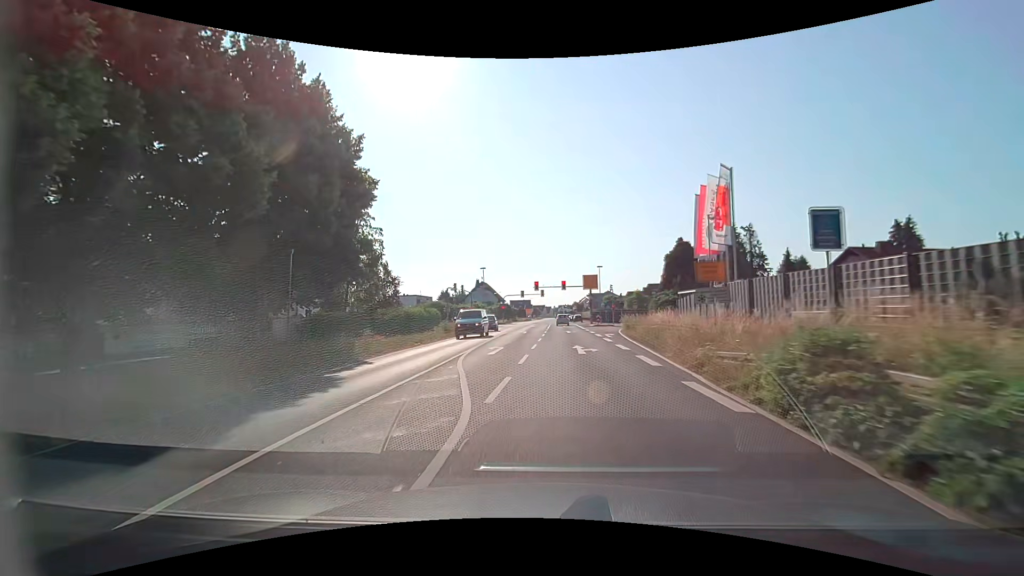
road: primary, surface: asphalt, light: Day
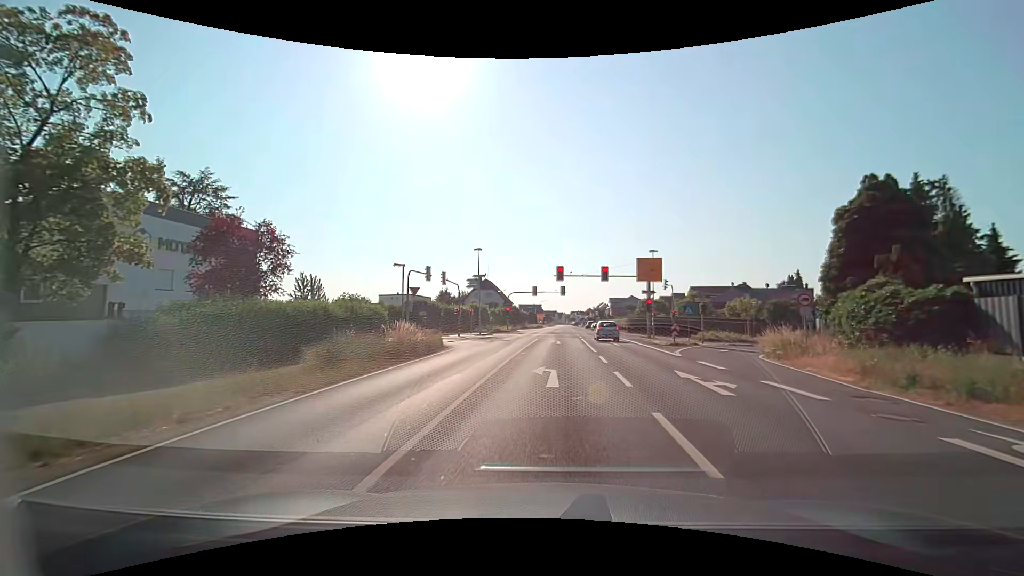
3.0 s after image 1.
(-1.6, +27.0) m; -3°
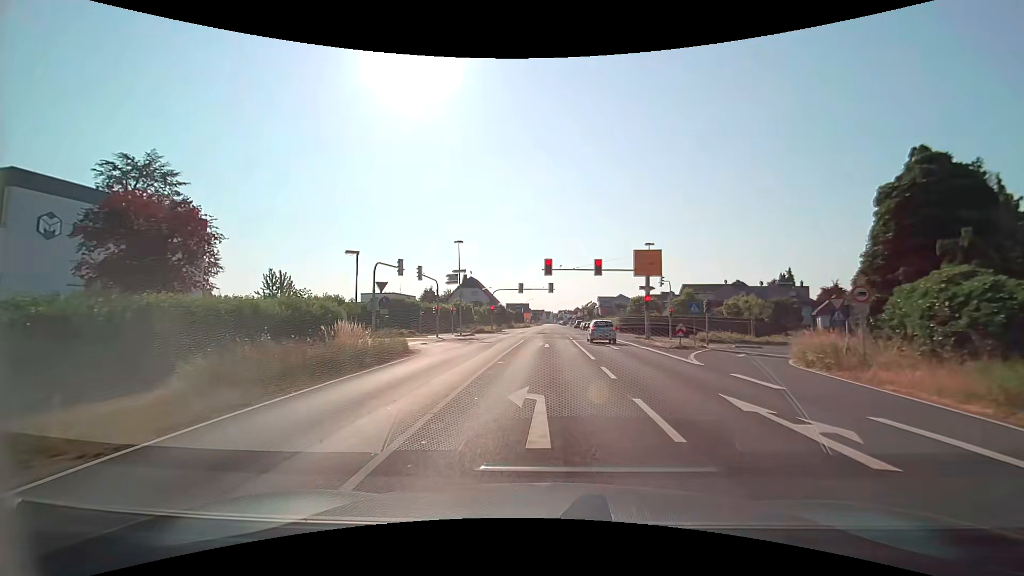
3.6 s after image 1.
(+0.2, +4.8) m; +3°
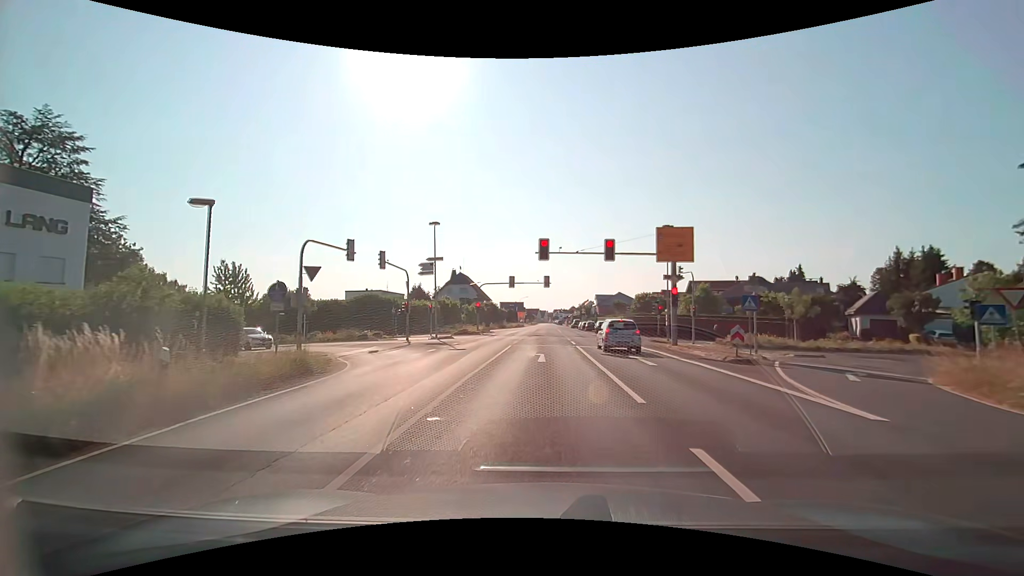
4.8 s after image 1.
(+0.1, +9.4) m; +1°
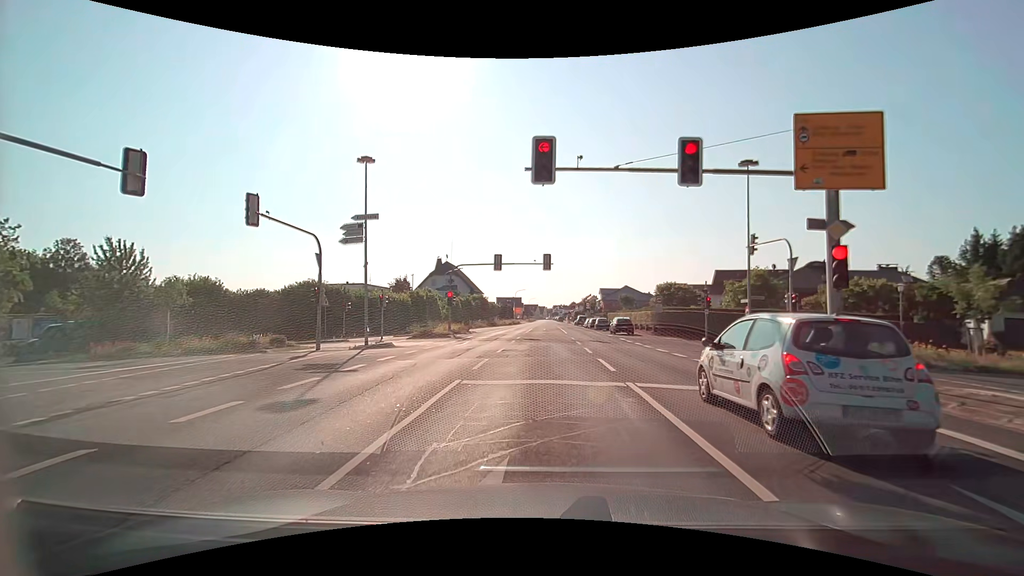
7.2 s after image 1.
(+0.1, +15.9) m; +1°
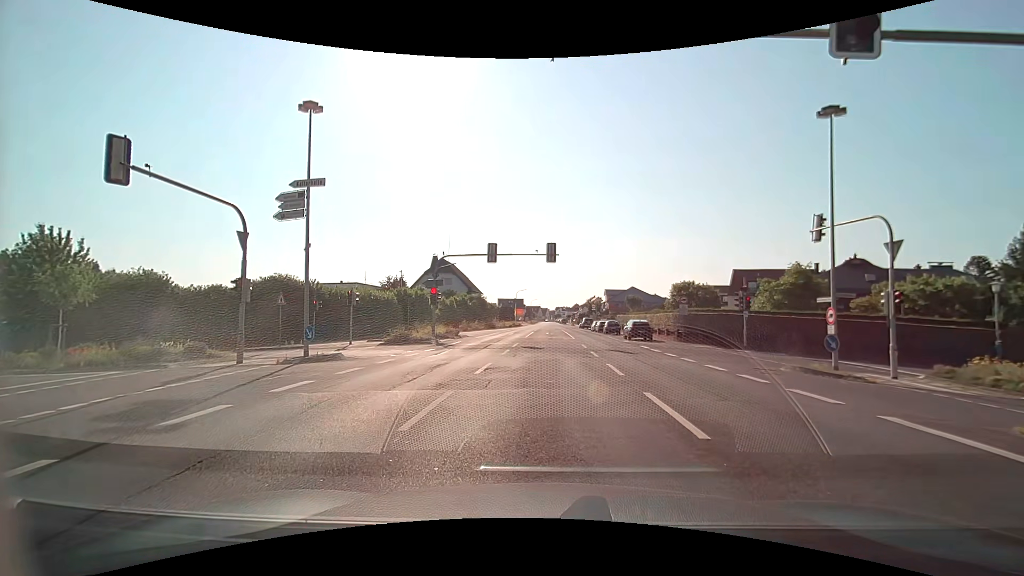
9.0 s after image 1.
(-0.1, +6.4) m; -1°
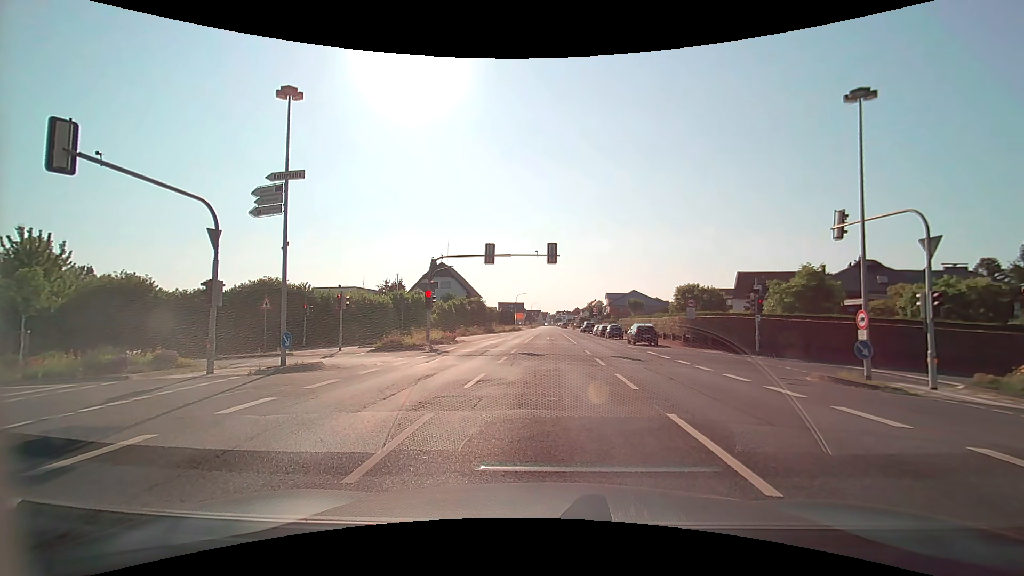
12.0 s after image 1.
(0.0, +1.6) m; 0°
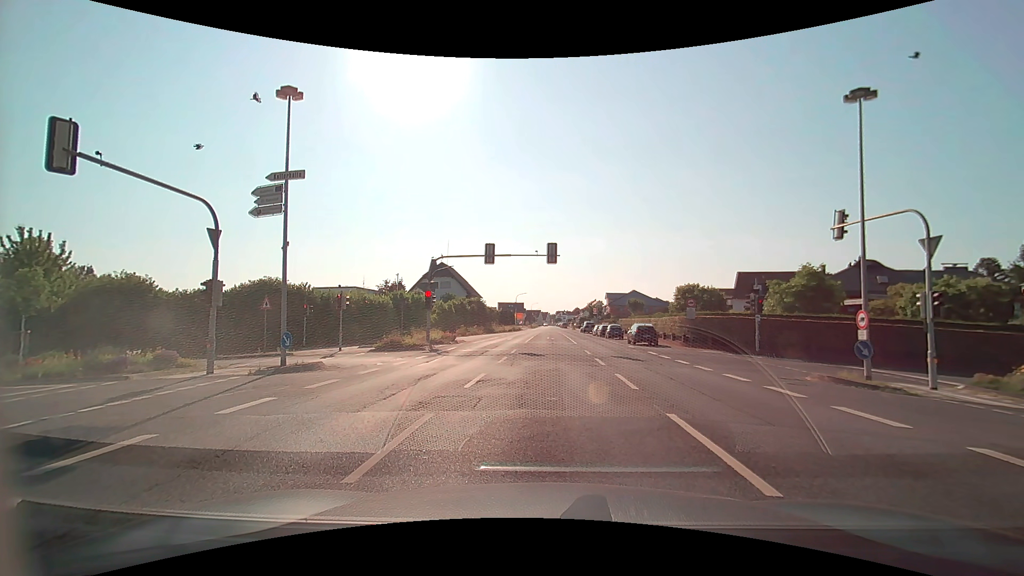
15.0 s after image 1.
(0.0, 0.0) m; 0°
